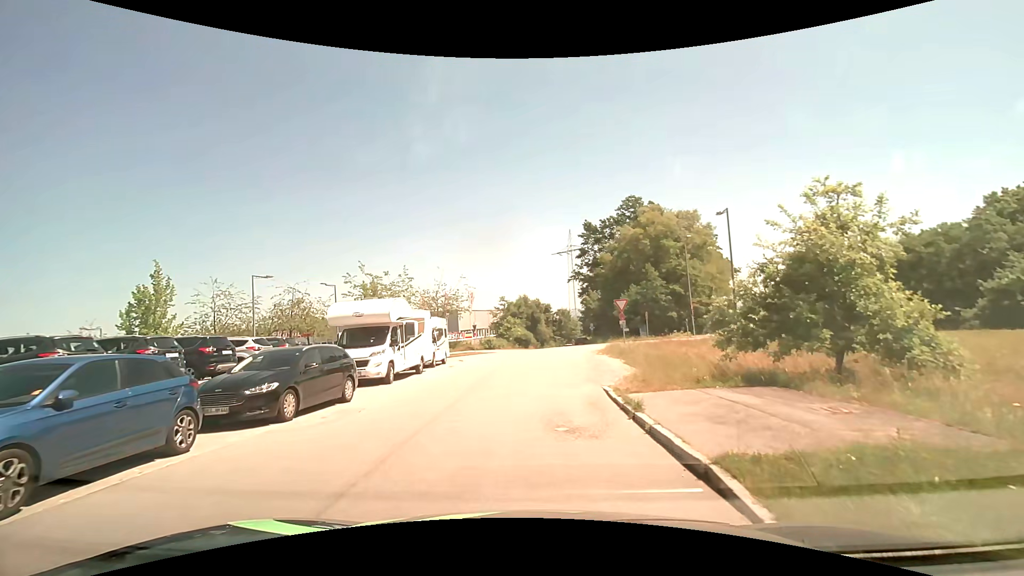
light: Day
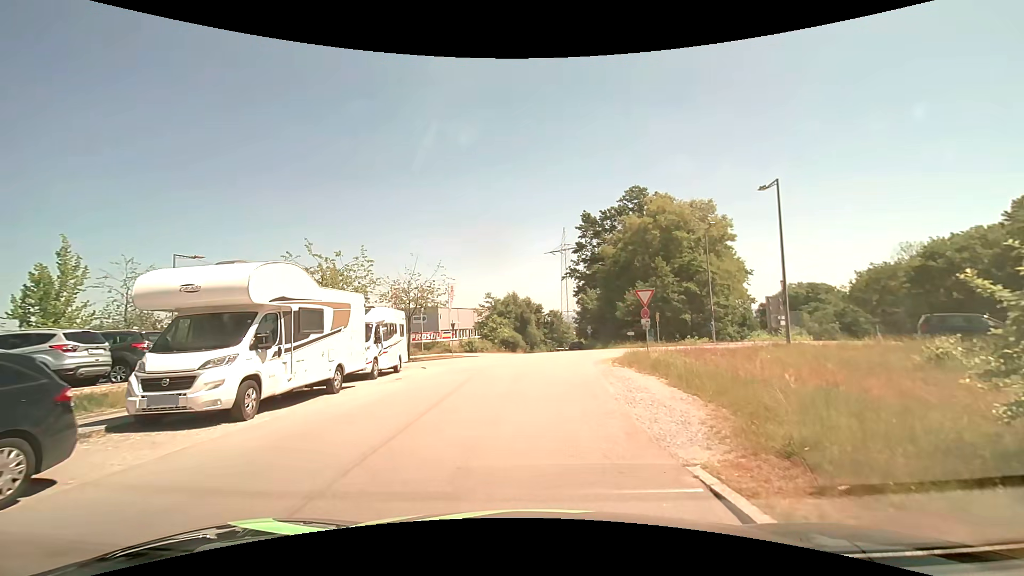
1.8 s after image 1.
(+0.2, +8.2) m; +2°
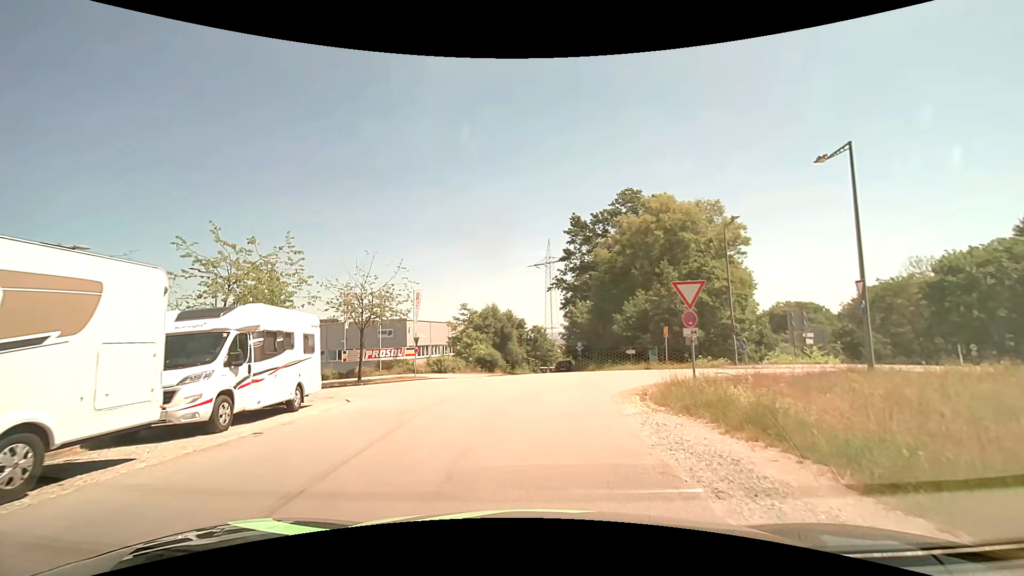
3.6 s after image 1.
(+0.1, +7.8) m; +1°
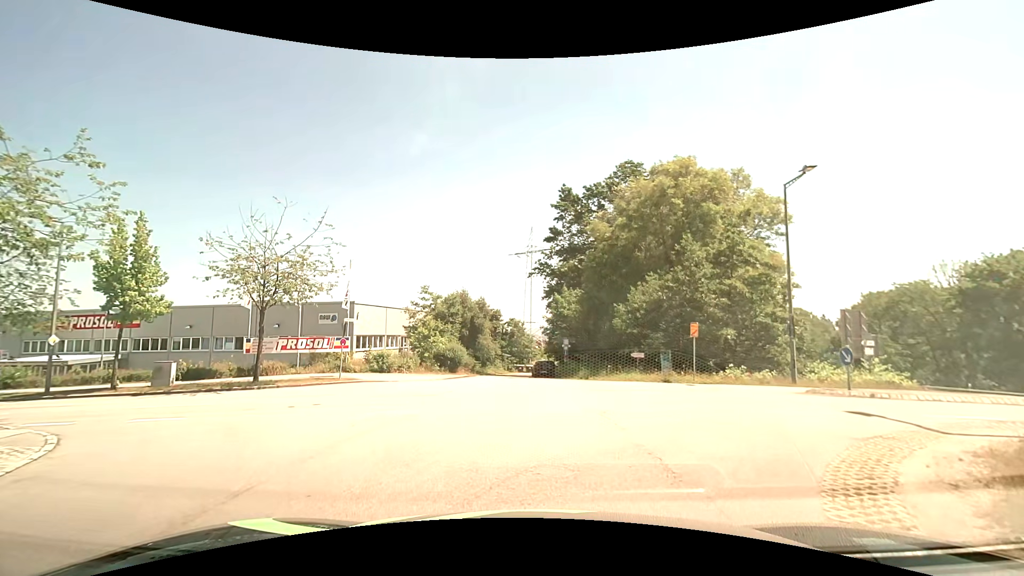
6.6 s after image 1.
(+0.3, +10.2) m; +3°
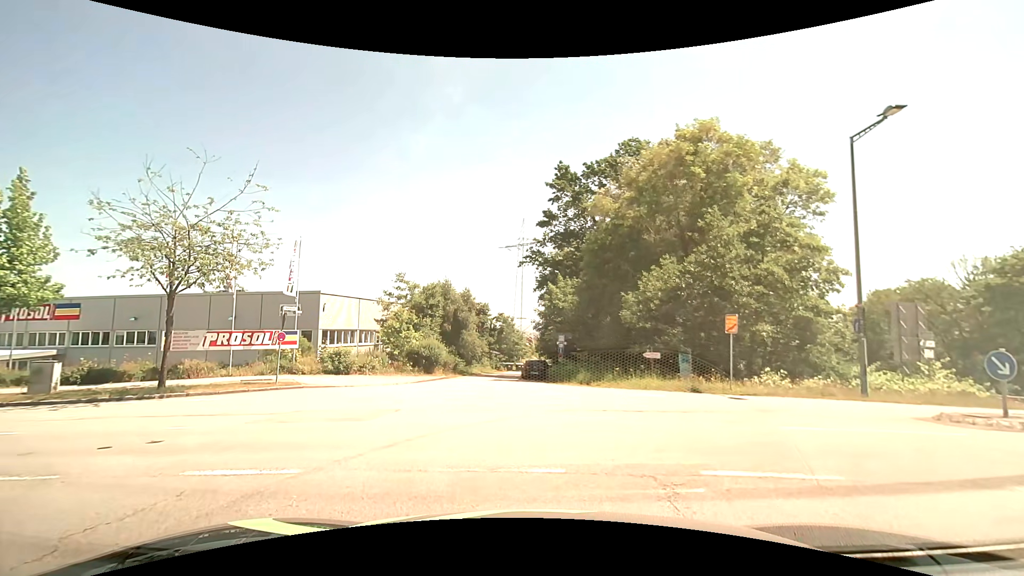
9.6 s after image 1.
(+0.1, +5.4) m; +1°
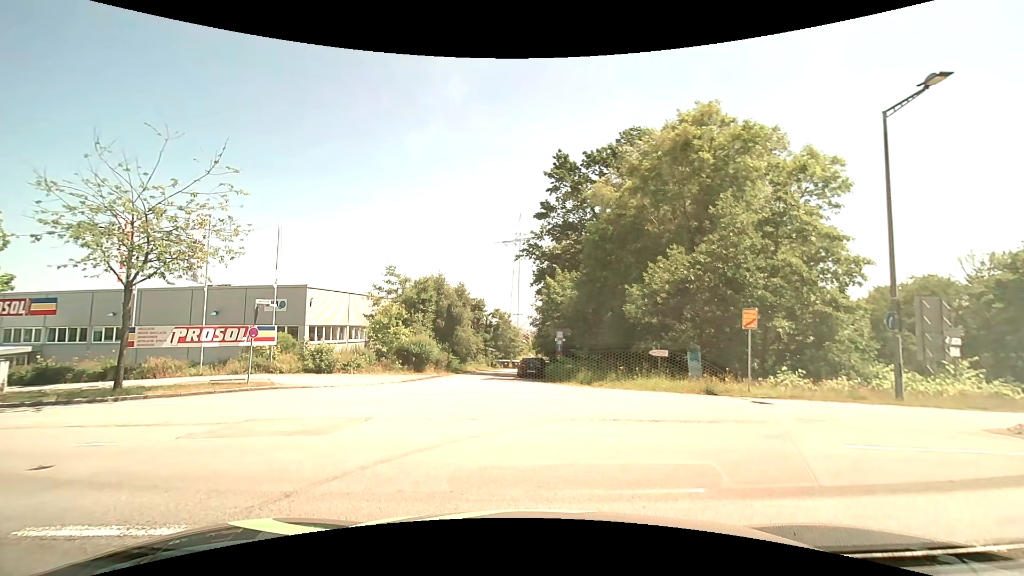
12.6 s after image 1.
(0.0, +1.8) m; 0°
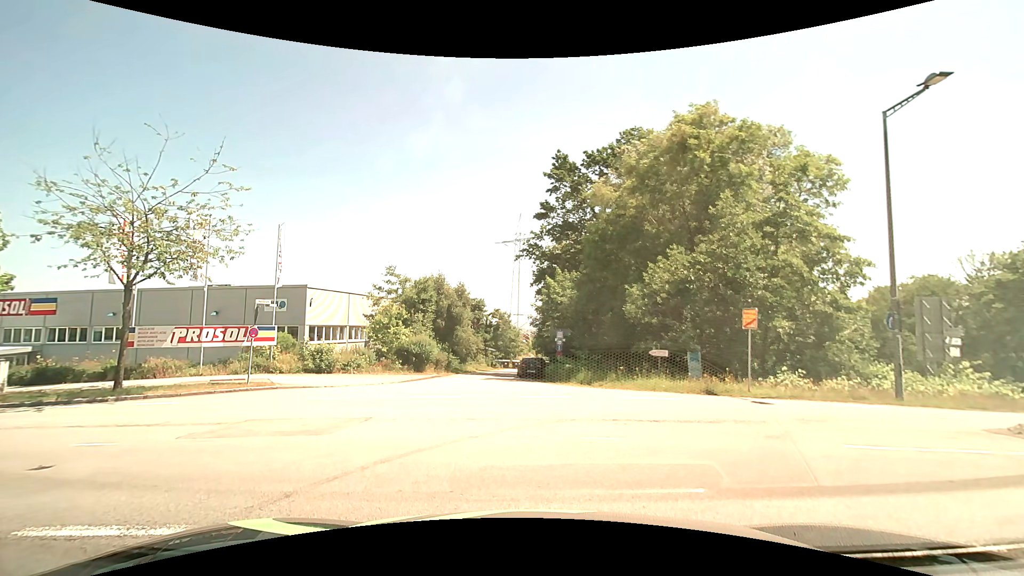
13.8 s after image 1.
(0.0, 0.0) m; 0°
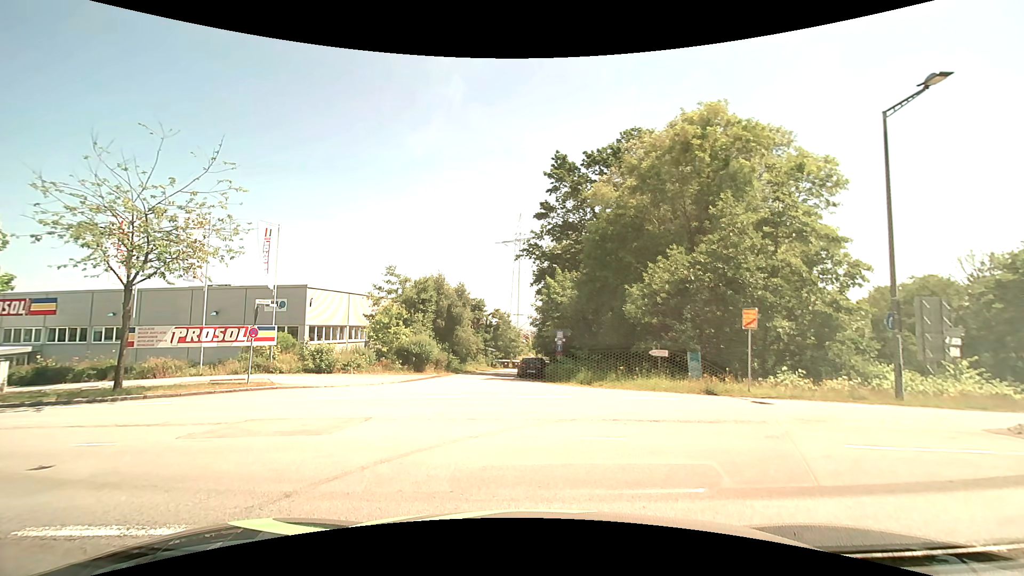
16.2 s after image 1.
(0.0, 0.0) m; 0°
